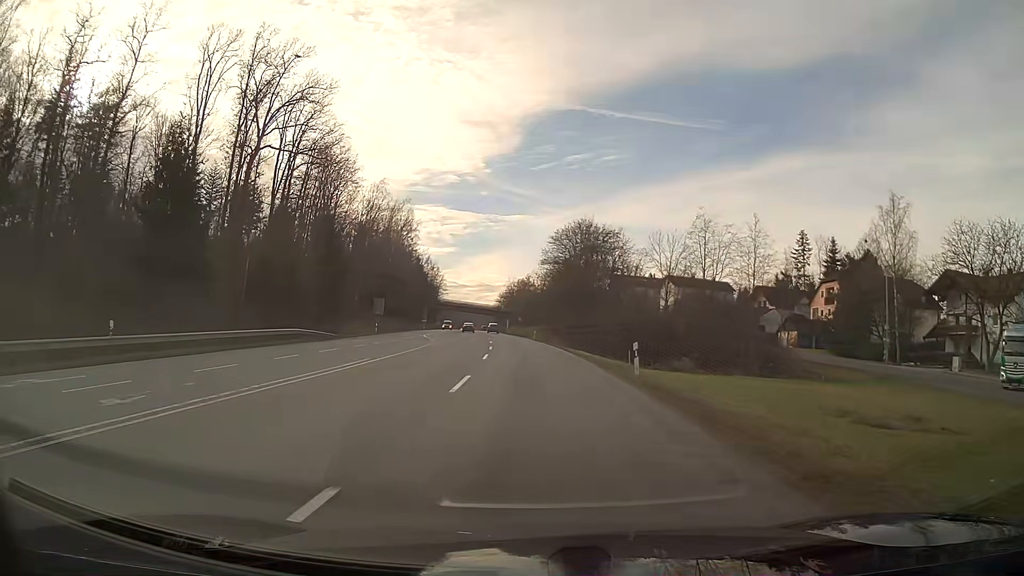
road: secondary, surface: asphalt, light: Day
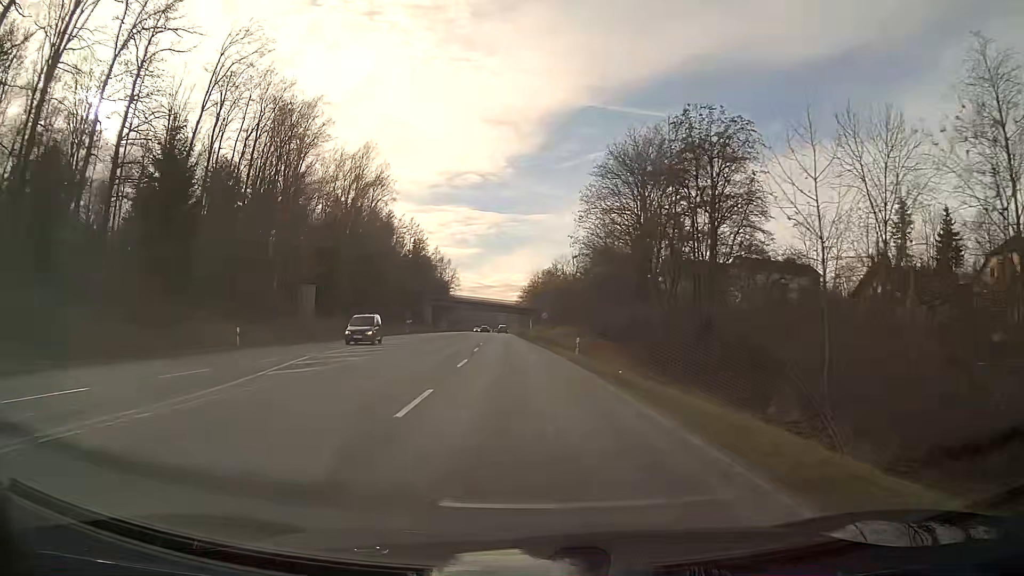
(-0.7, +38.7) m; -3°
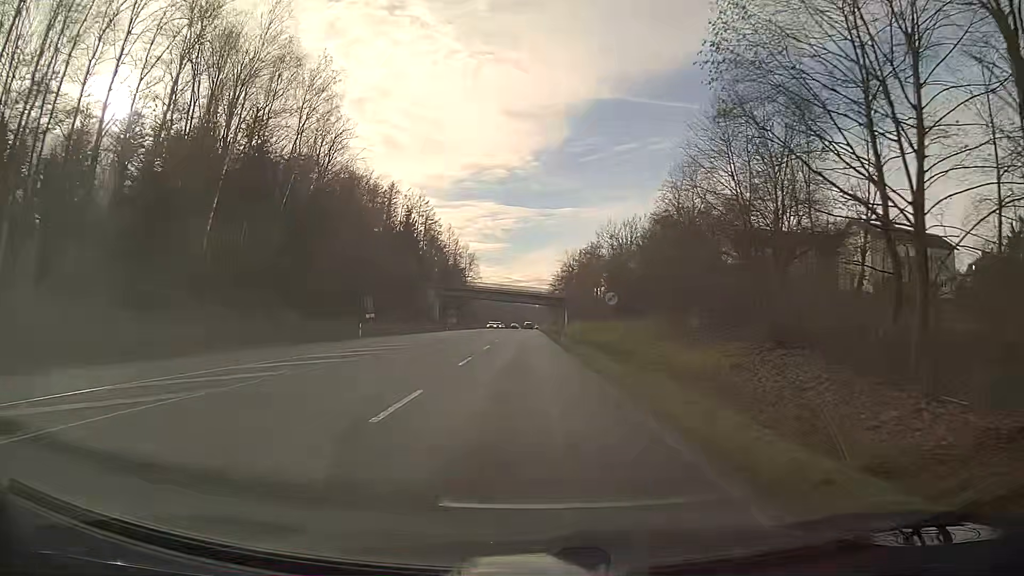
(-0.8, +36.5) m; -2°
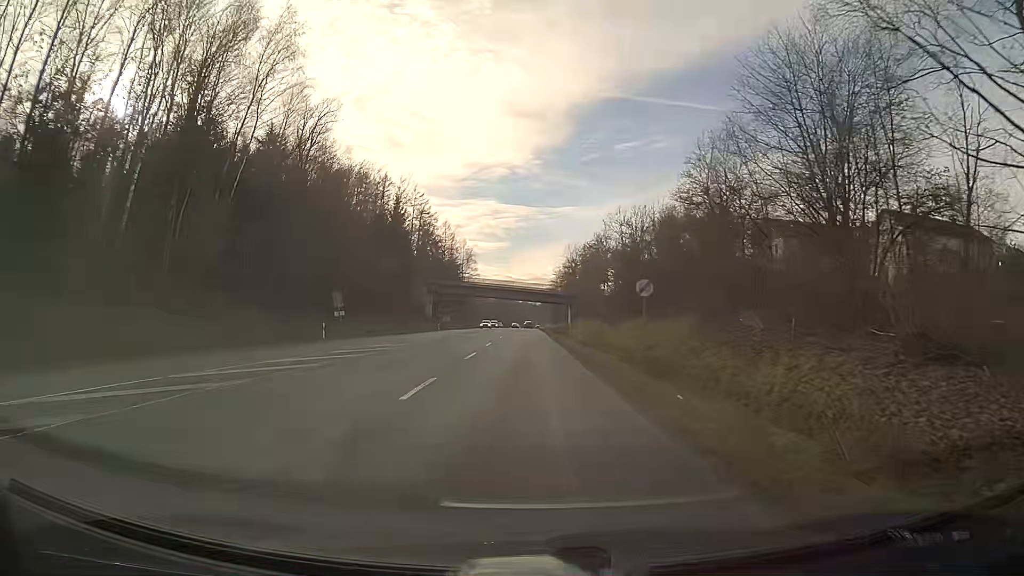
(0.0, +9.0) m; 0°
(0, +10) (0, +20) (0, +30) (0, +40) (0, +50) (0, +60) (0, +70) (0, +80) (0, +90) (0, +100) m
